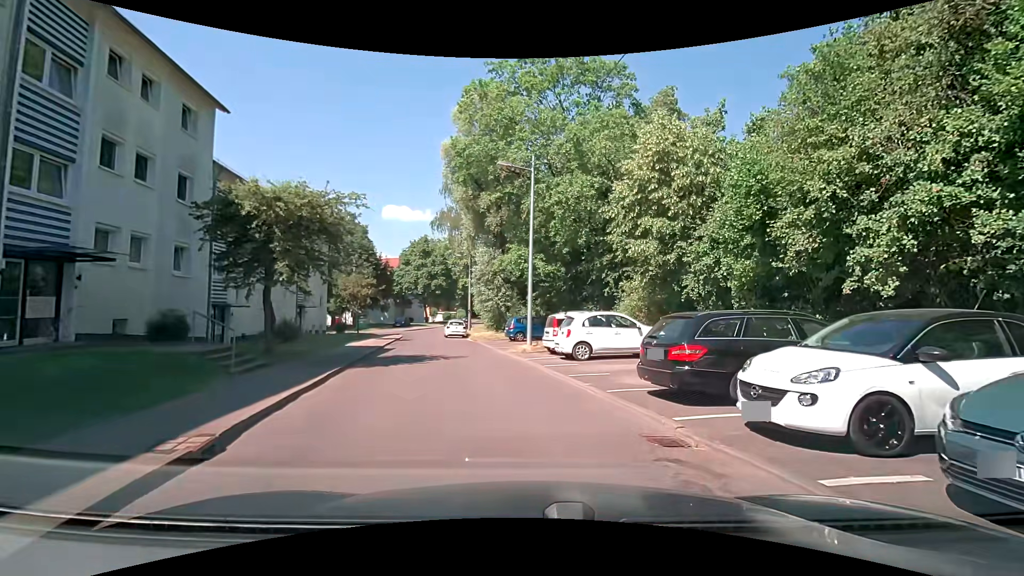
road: residential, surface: asphalt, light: Day
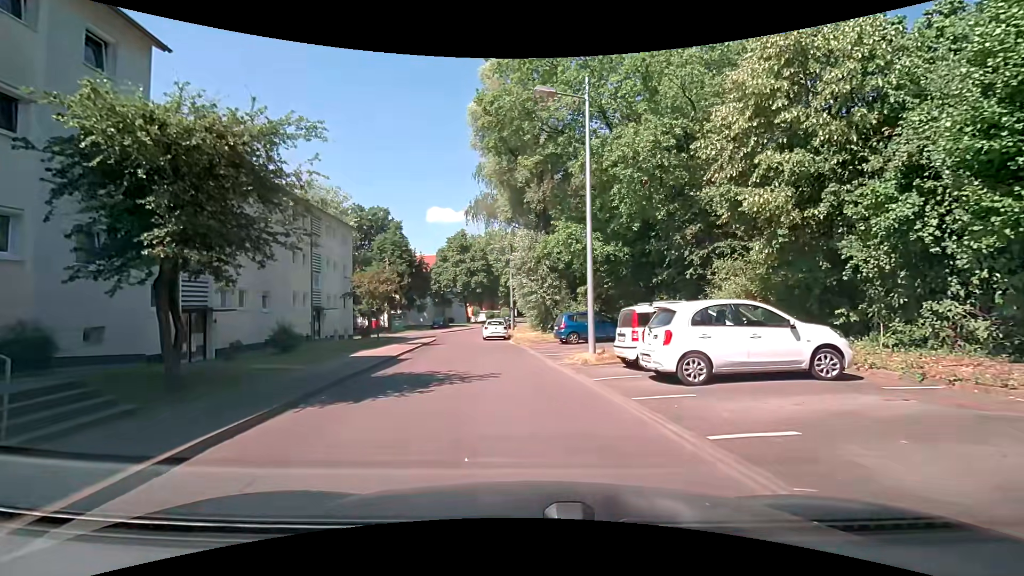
(-0.3, +6.4) m; -6°
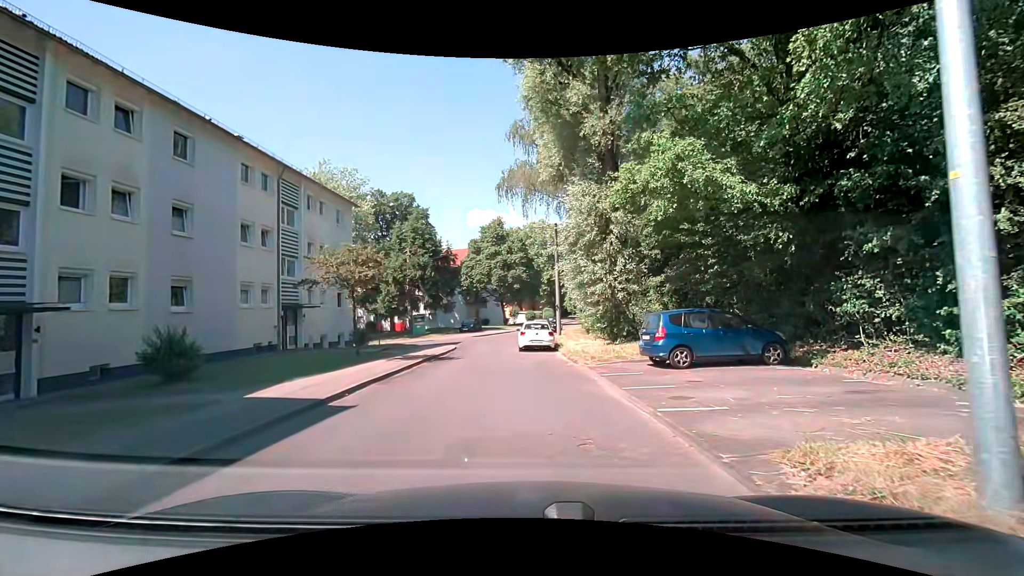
(-0.5, +10.5) m; -6°
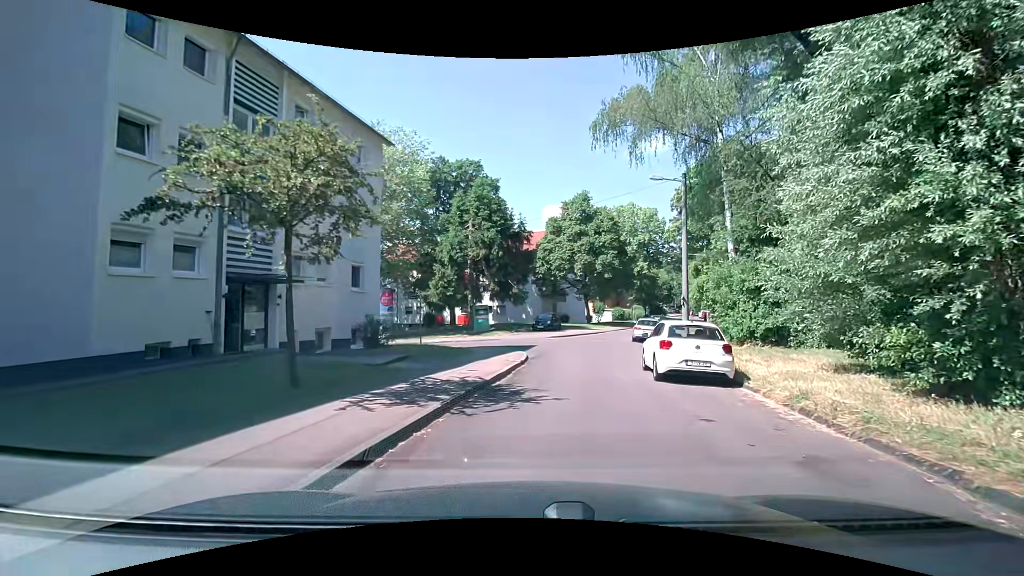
(-1.2, +11.8) m; -8°
